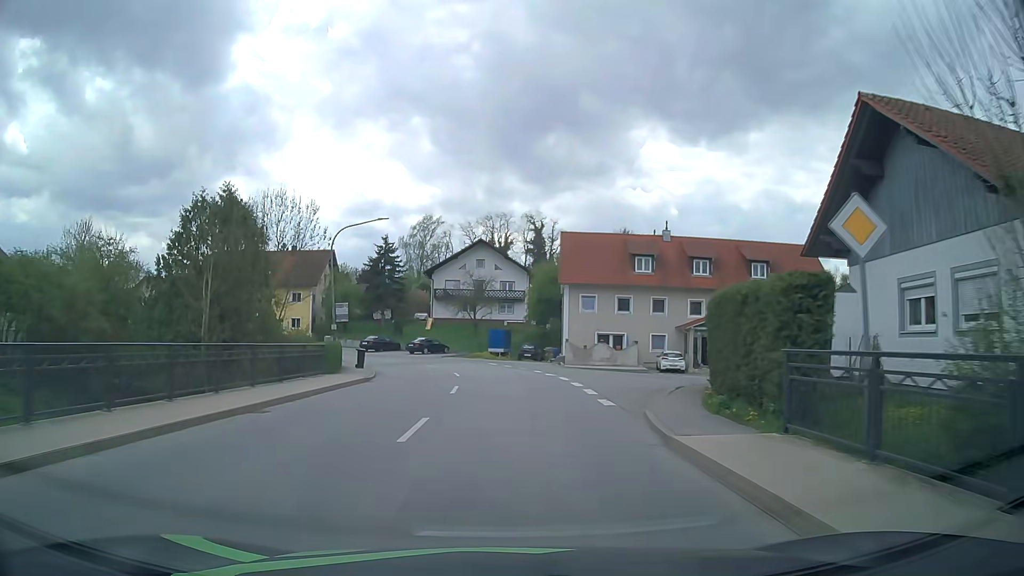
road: secondary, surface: asphalt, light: Day
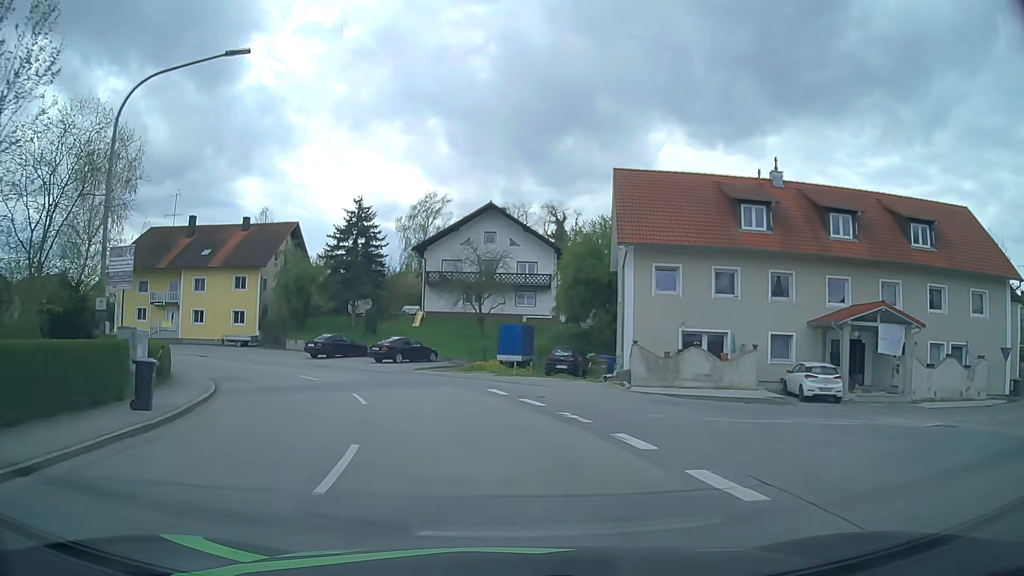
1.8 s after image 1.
(0.0, +21.2) m; -1°
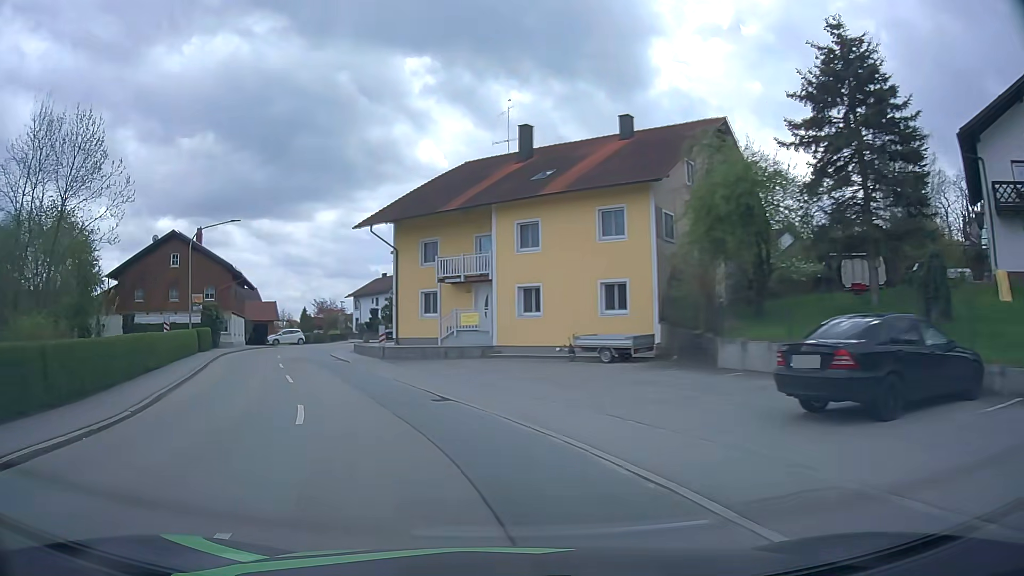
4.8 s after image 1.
(-8.4, +30.4) m; -37°
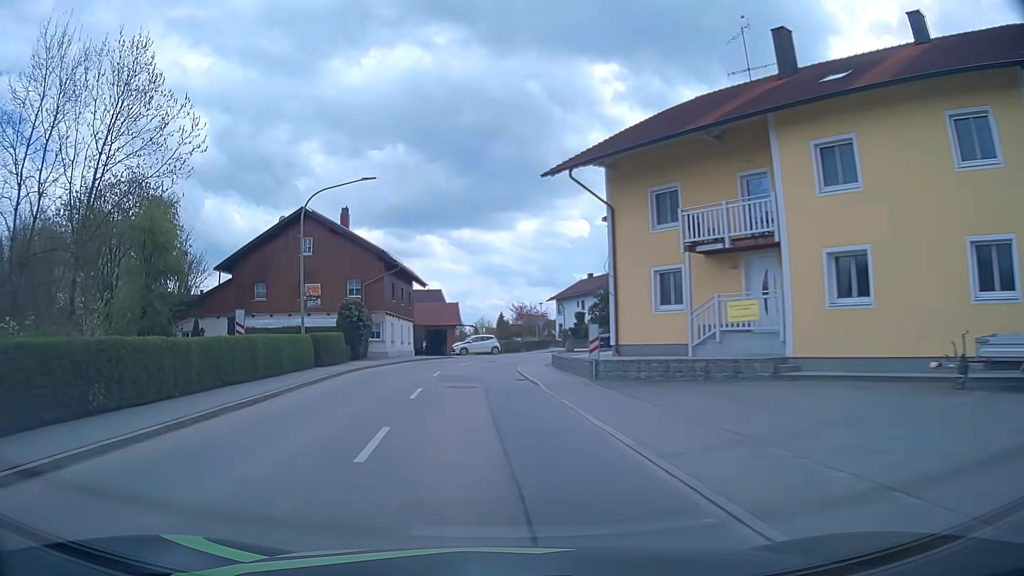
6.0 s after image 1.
(-2.2, +12.5) m; -18°
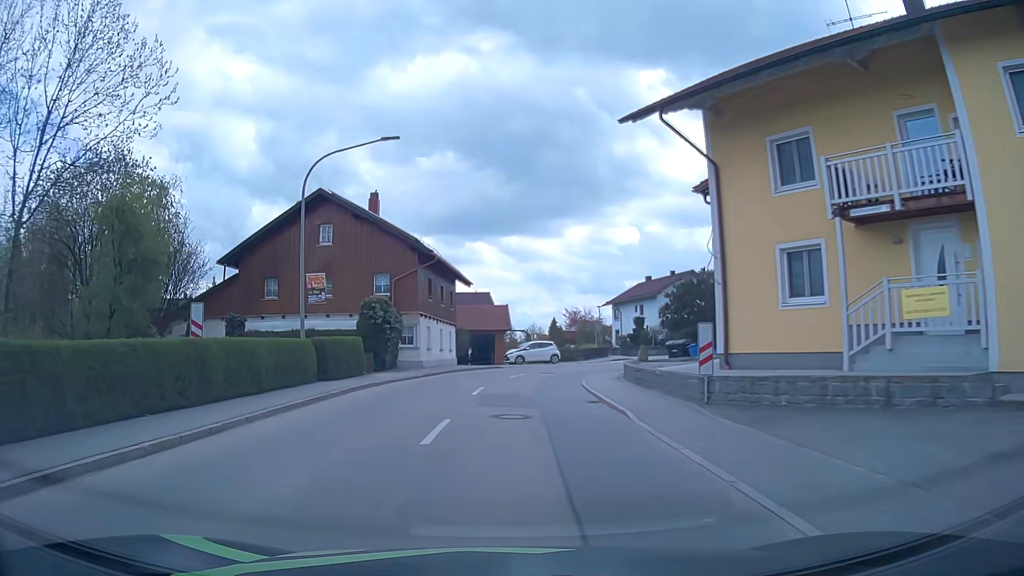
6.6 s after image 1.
(-0.3, +6.4) m; -5°
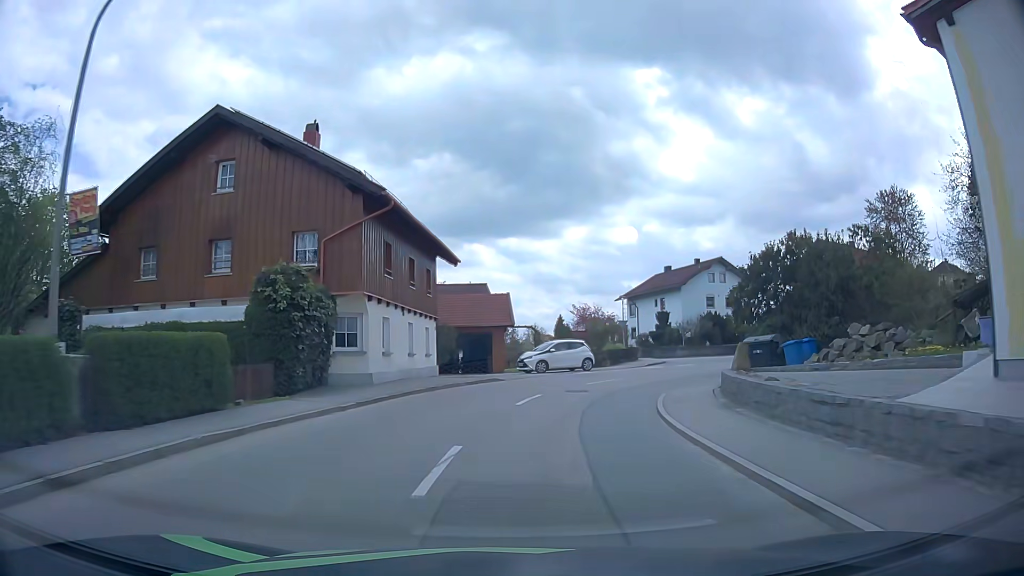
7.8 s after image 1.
(0.0, +12.1) m; 0°
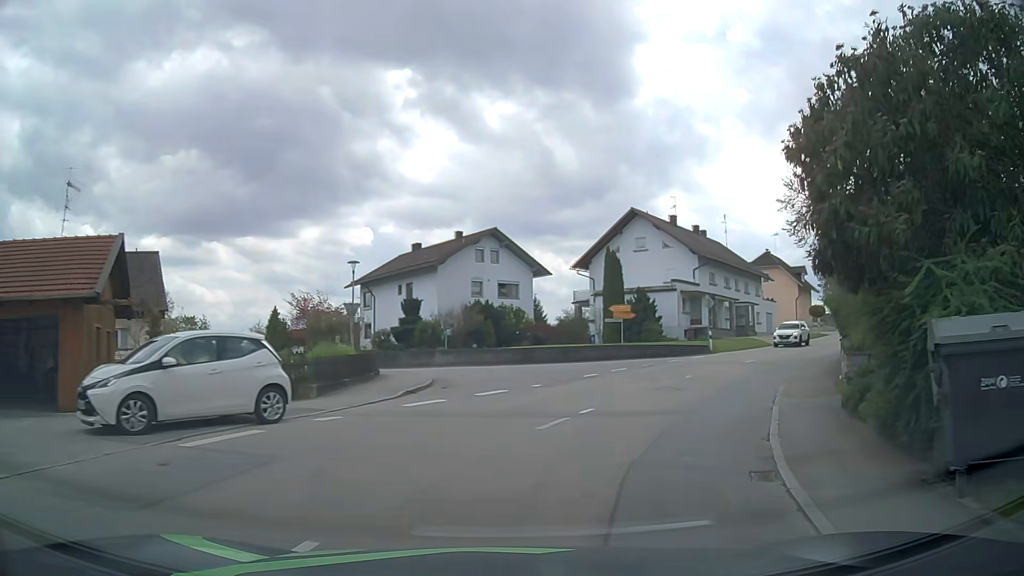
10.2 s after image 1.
(+3.0, +20.6) m; +22°
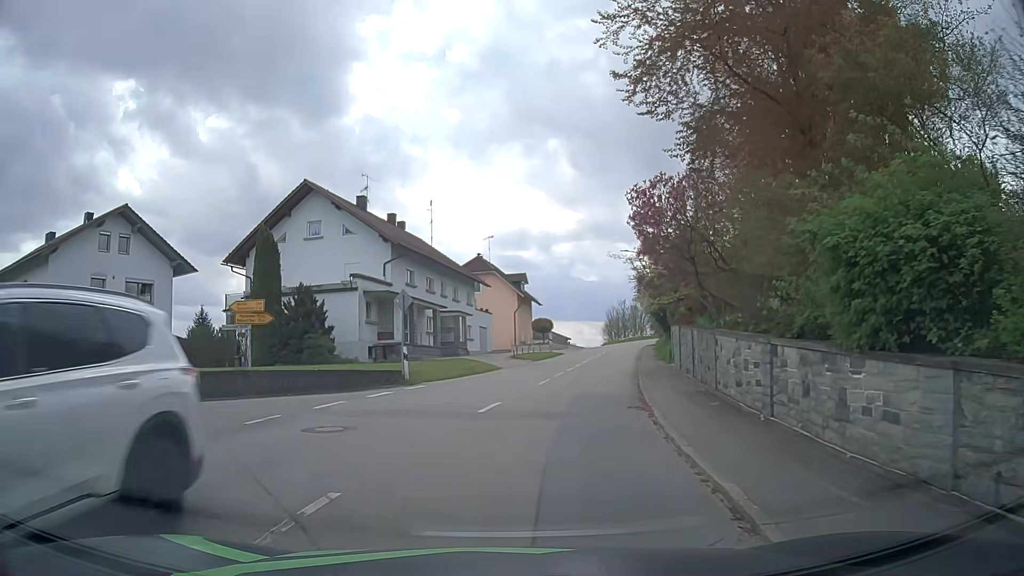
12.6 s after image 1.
(+3.9, +14.7) m; +25°
(-2, +10) (-10, +15) (-20, +18) (-29, +22) (-38, +27) (-46, +32) (-55, +37) (-64, +42) (-72, +47) (-80, +53) m
